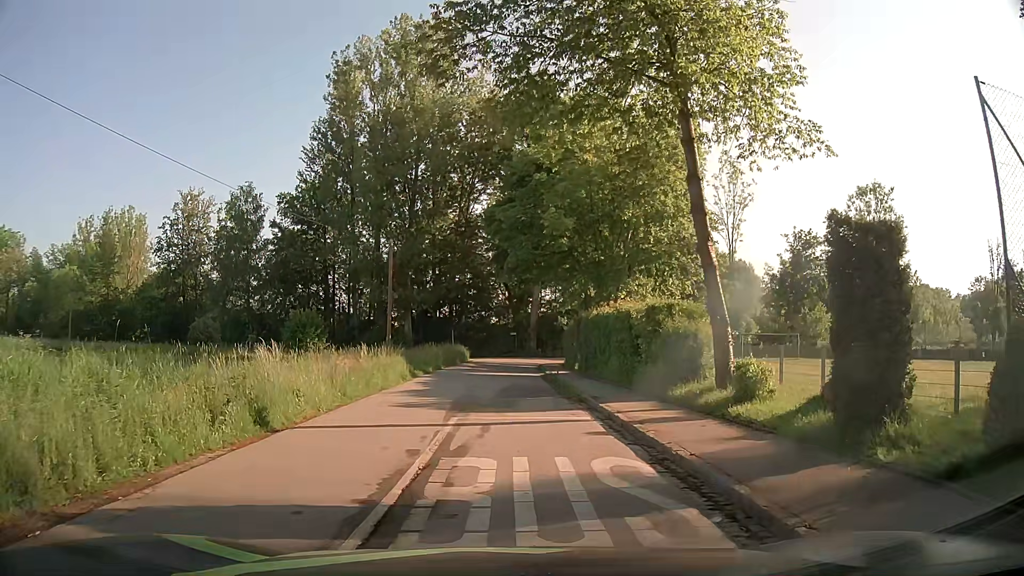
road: residential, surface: asphalt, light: Day
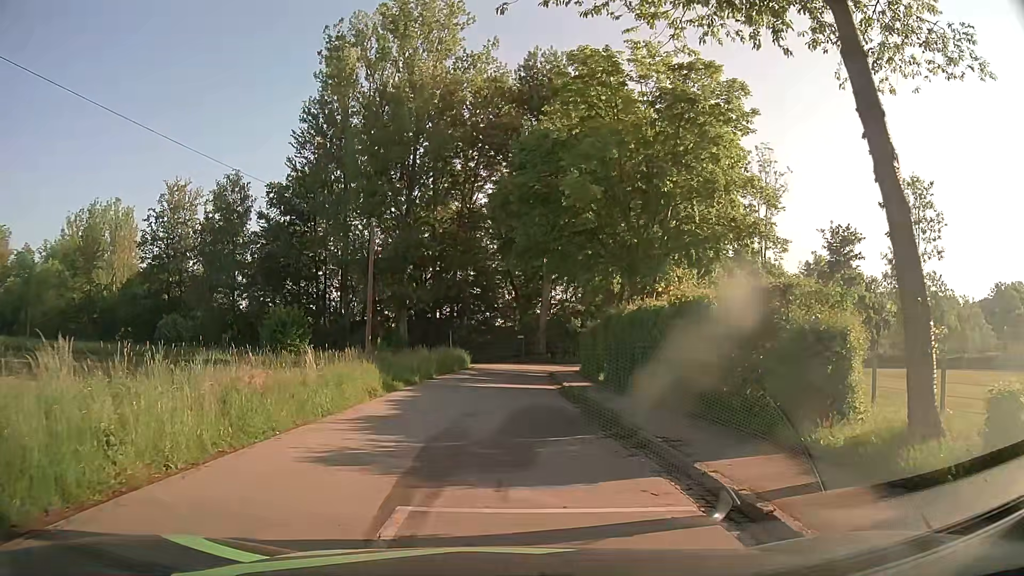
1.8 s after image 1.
(+0.1, +6.9) m; +1°
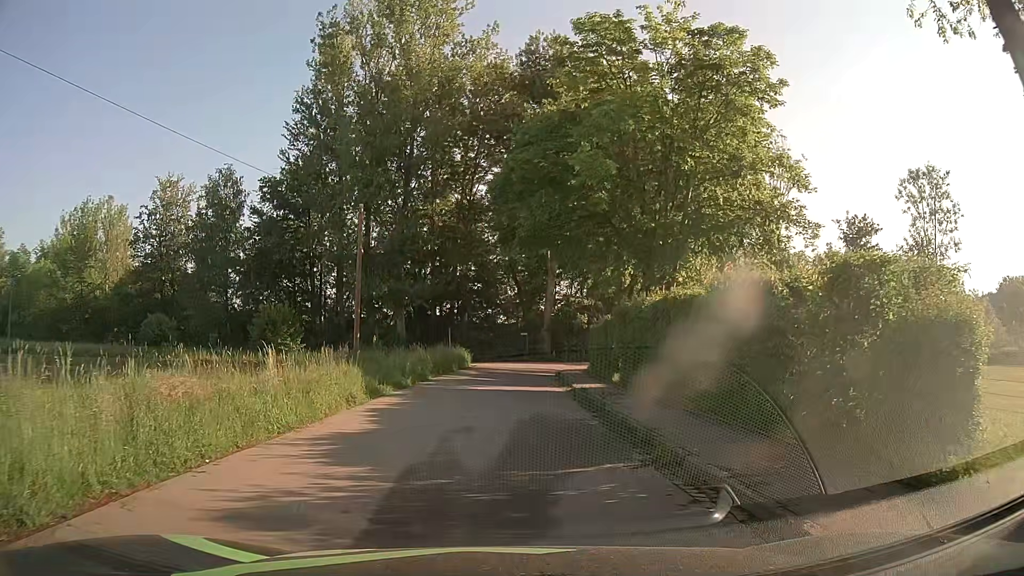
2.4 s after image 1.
(0.0, +2.8) m; 0°
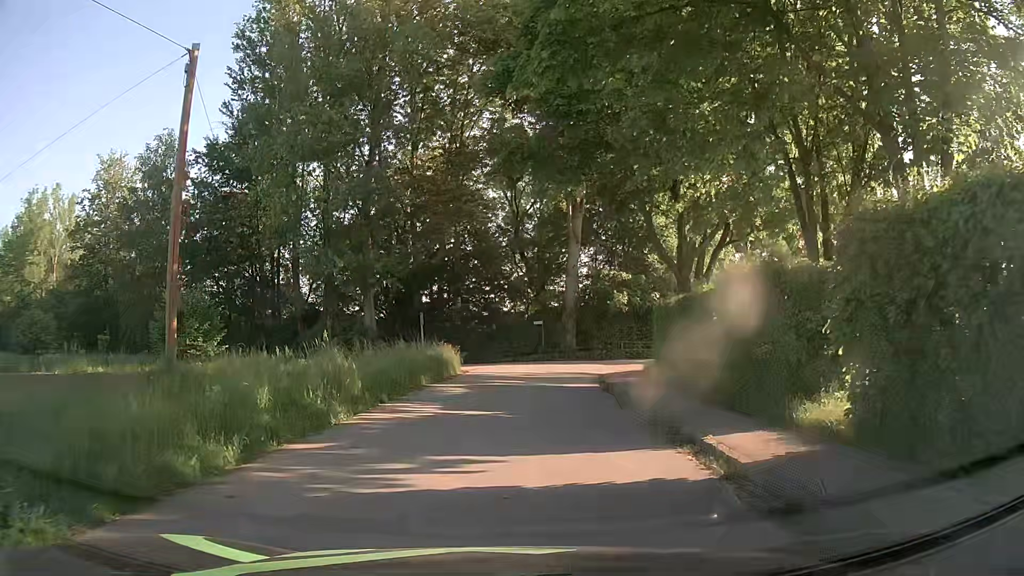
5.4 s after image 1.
(-0.1, +15.2) m; 0°
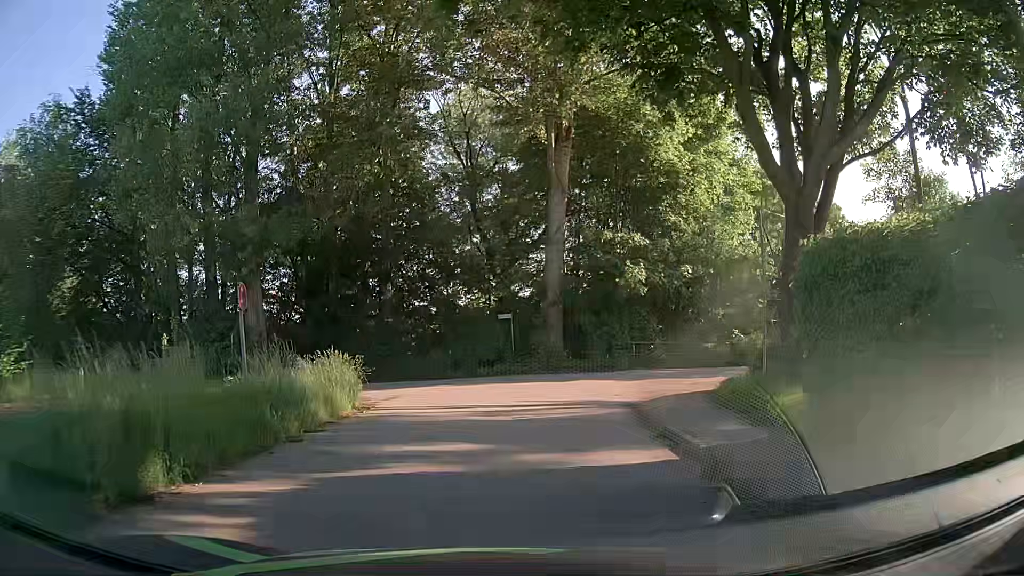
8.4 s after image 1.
(+0.3, +13.8) m; +5°
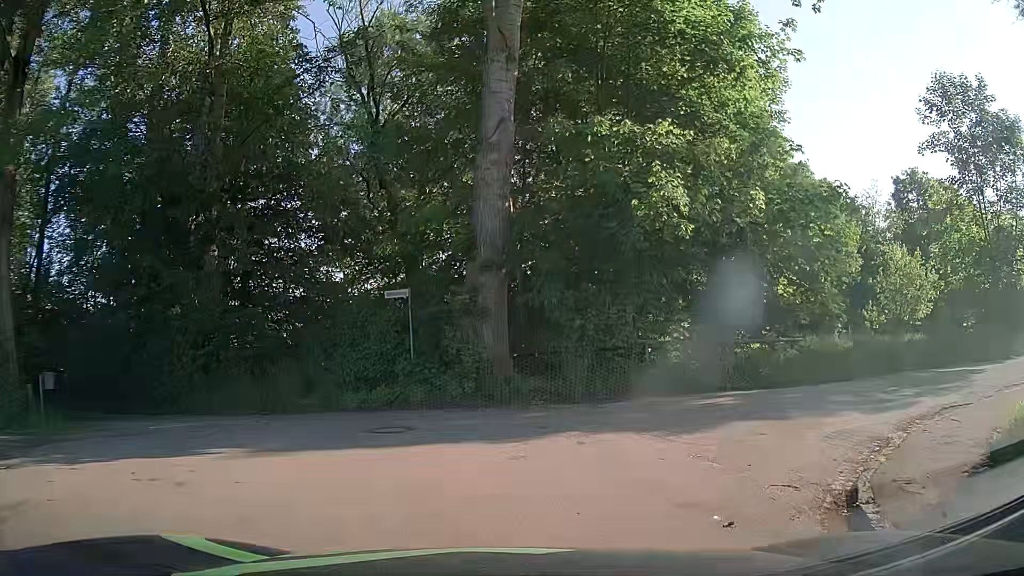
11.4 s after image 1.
(+0.1, +12.6) m; +5°
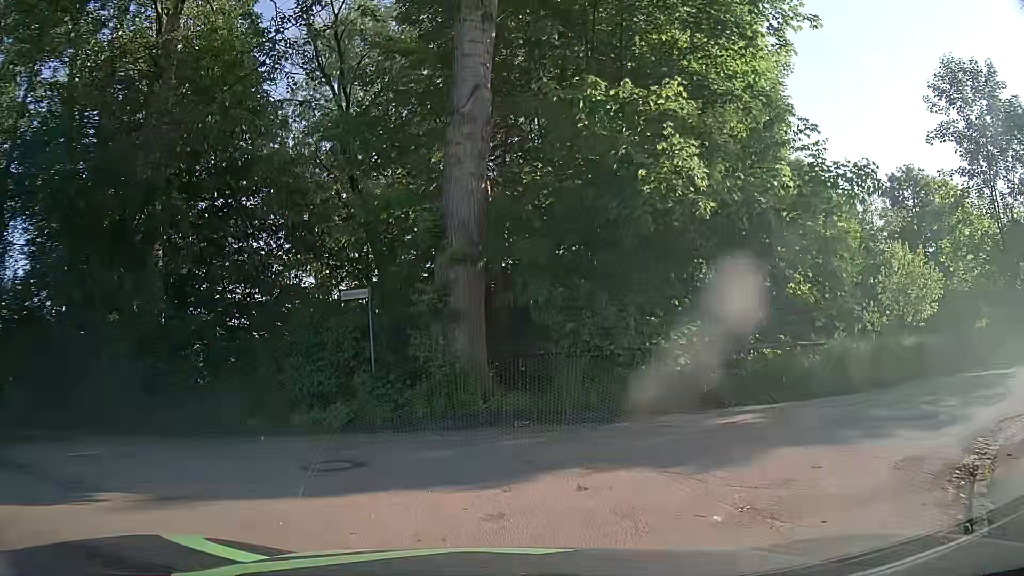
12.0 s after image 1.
(0.0, +2.2) m; +1°
